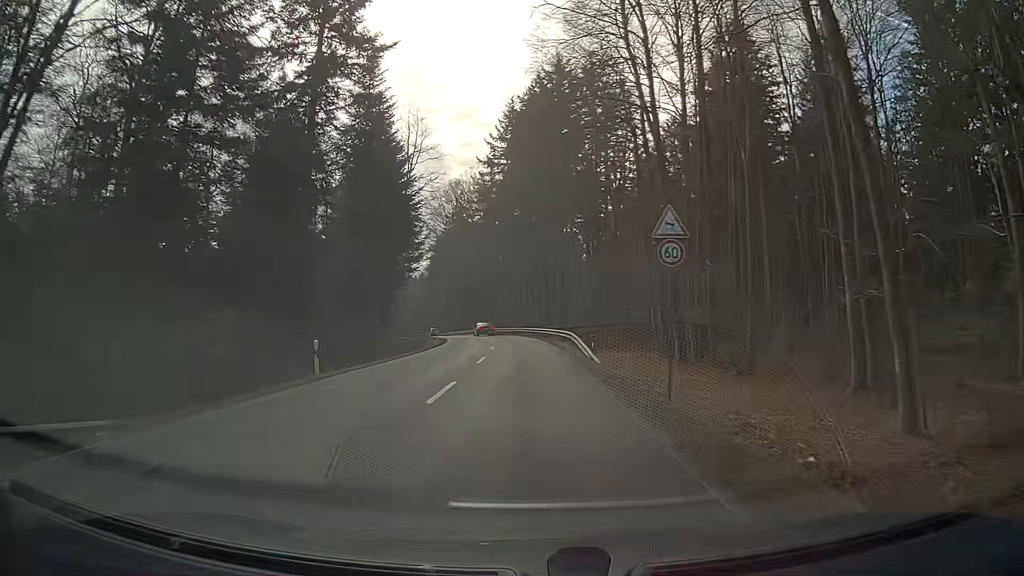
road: secondary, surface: asphalt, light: Day
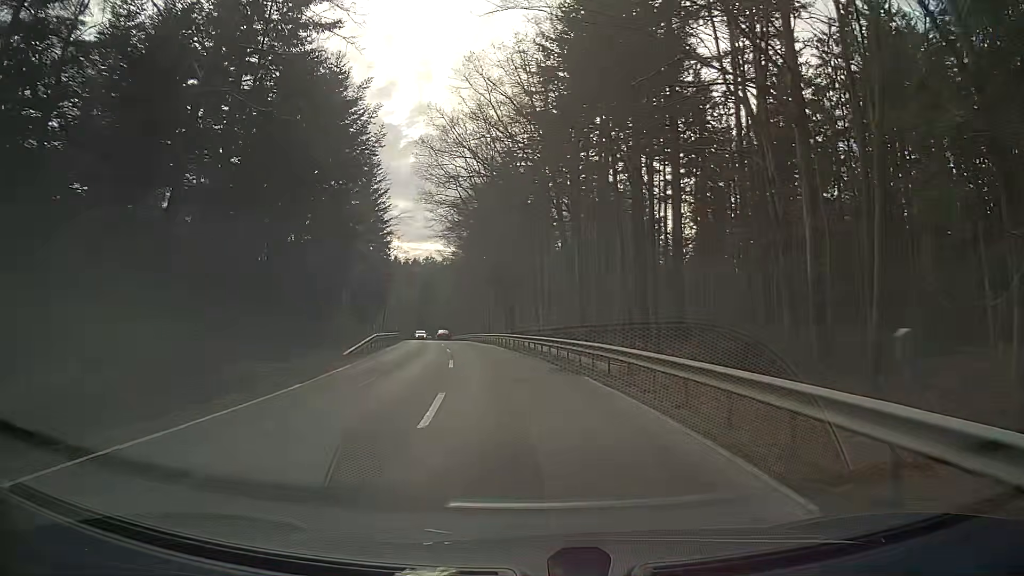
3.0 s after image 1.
(-1.2, +46.7) m; -5°
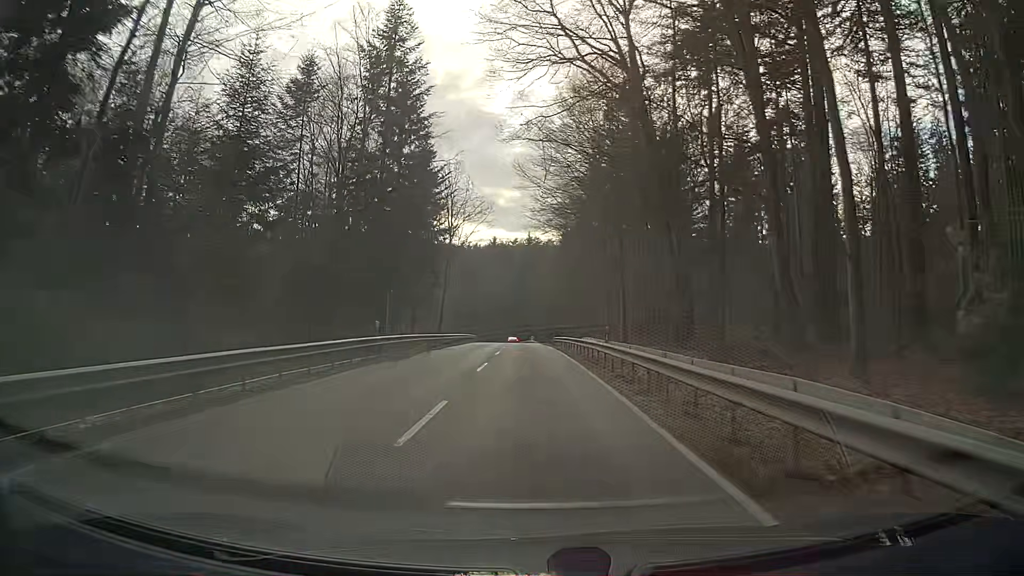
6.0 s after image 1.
(-3.2, +46.4) m; -7°
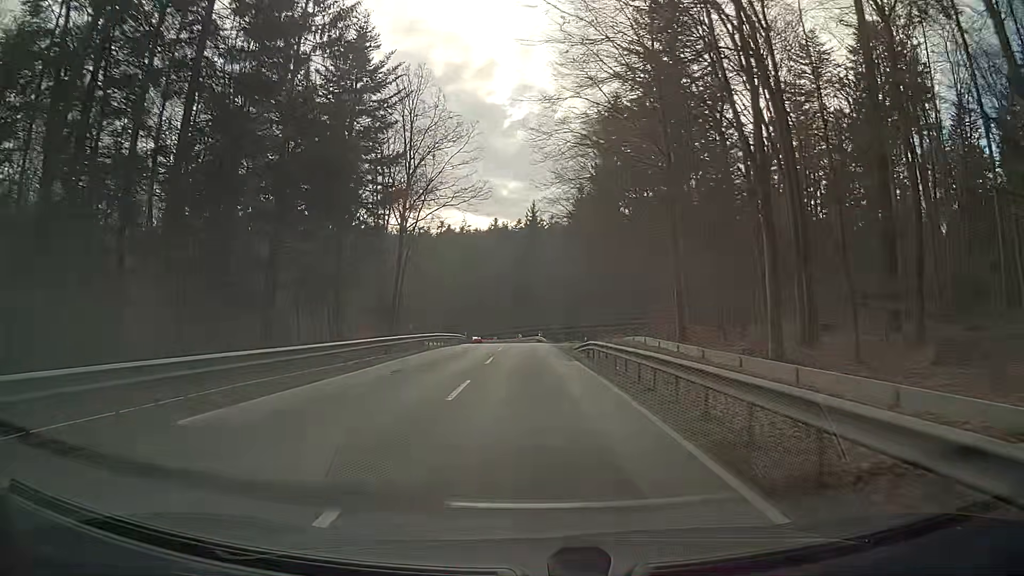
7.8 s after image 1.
(-0.1, +28.5) m; 0°
